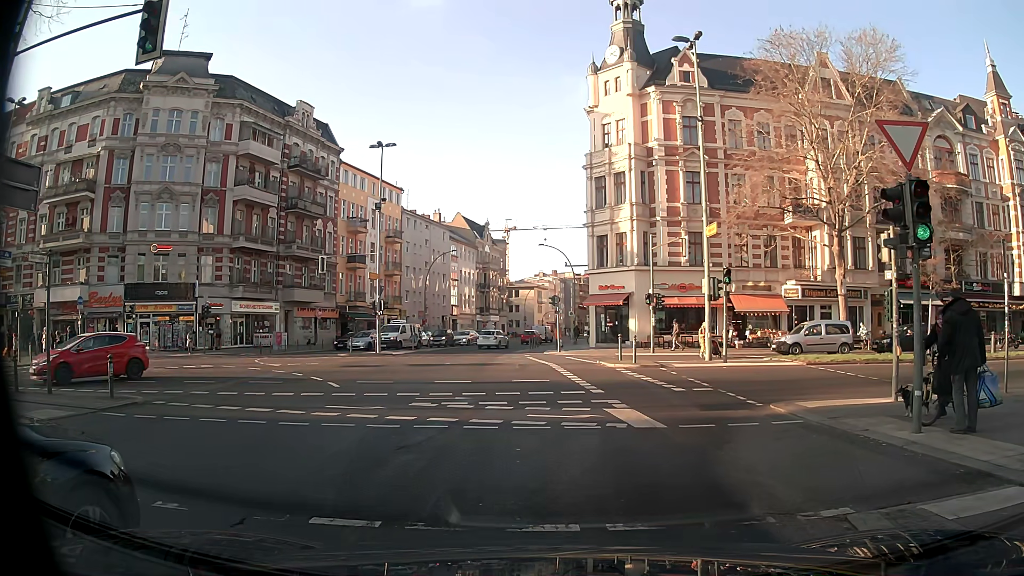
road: secondary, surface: asphalt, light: Day
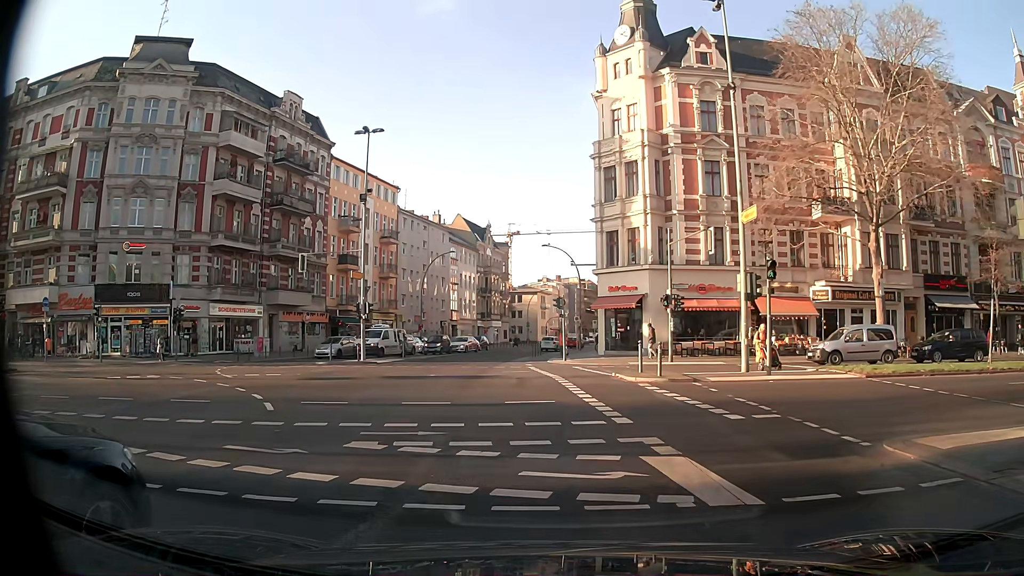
(-0.1, +4.6) m; 0°
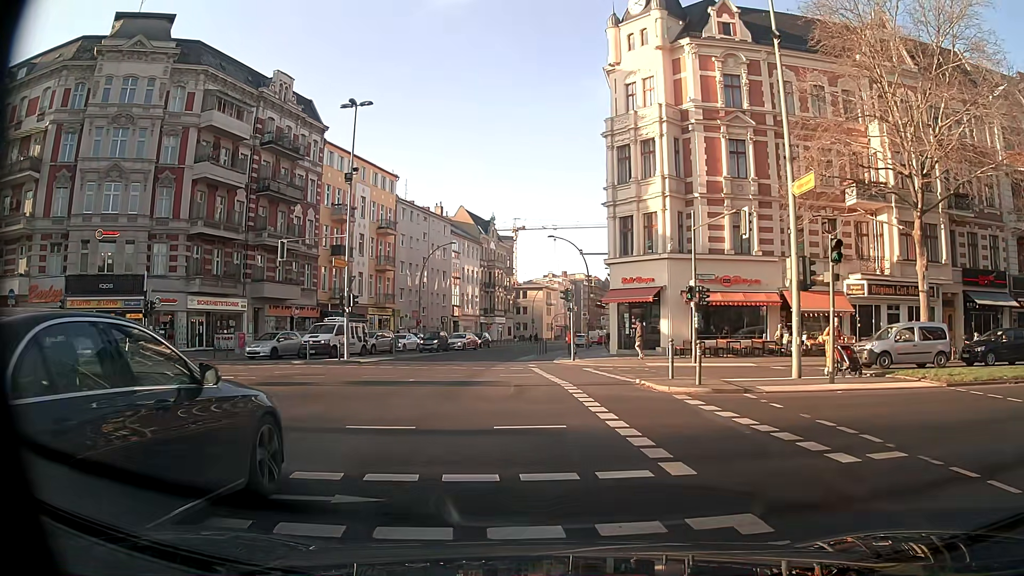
(0.0, +4.0) m; -3°
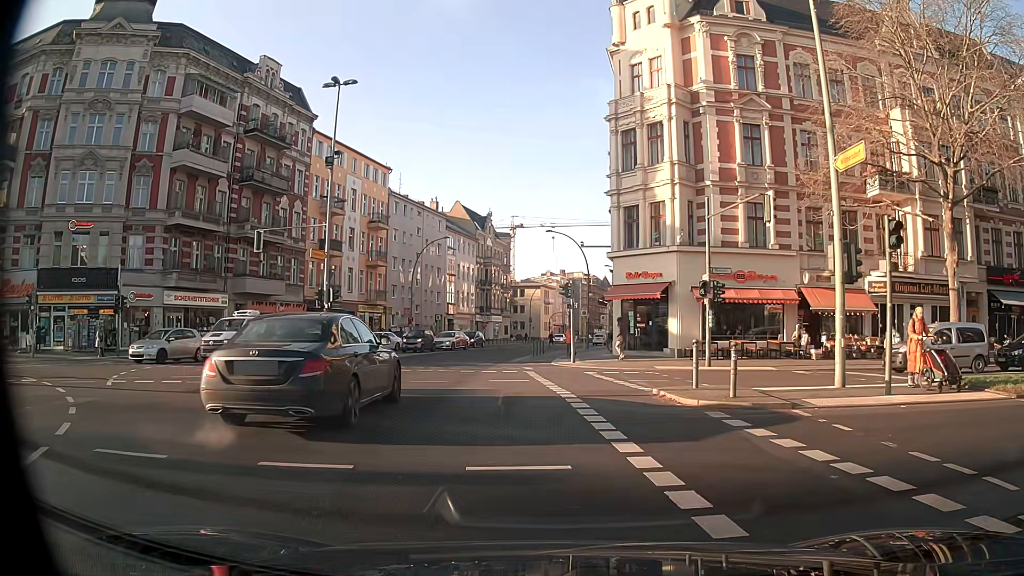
(+0.1, +2.7) m; +2°
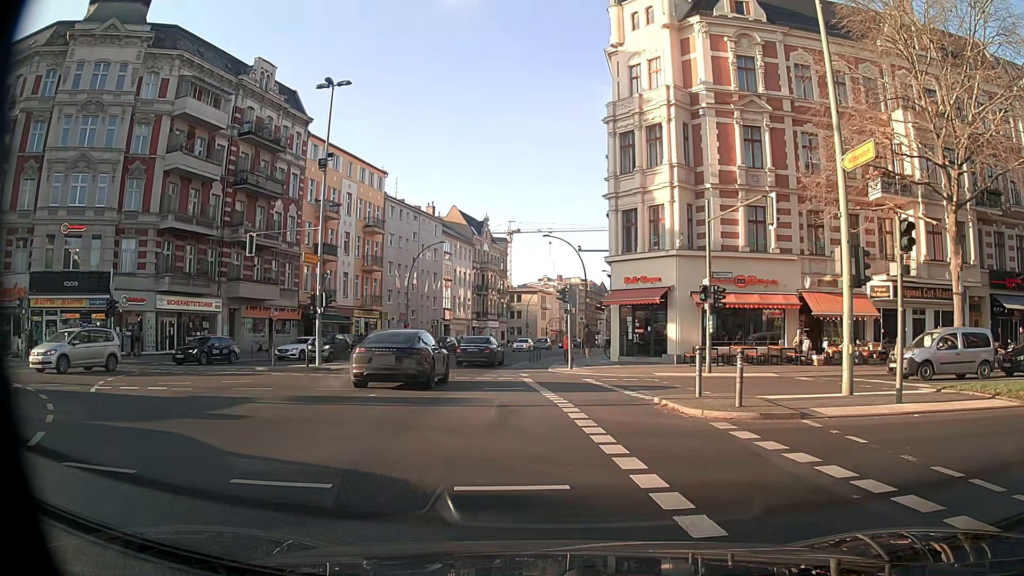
(0.0, +0.6) m; 0°
